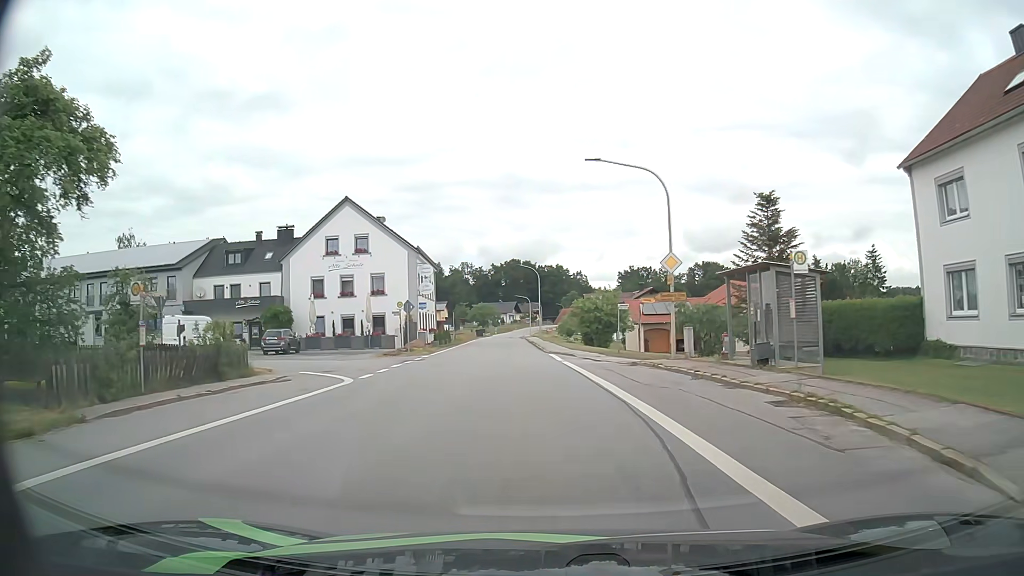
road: secondary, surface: asphalt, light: Day
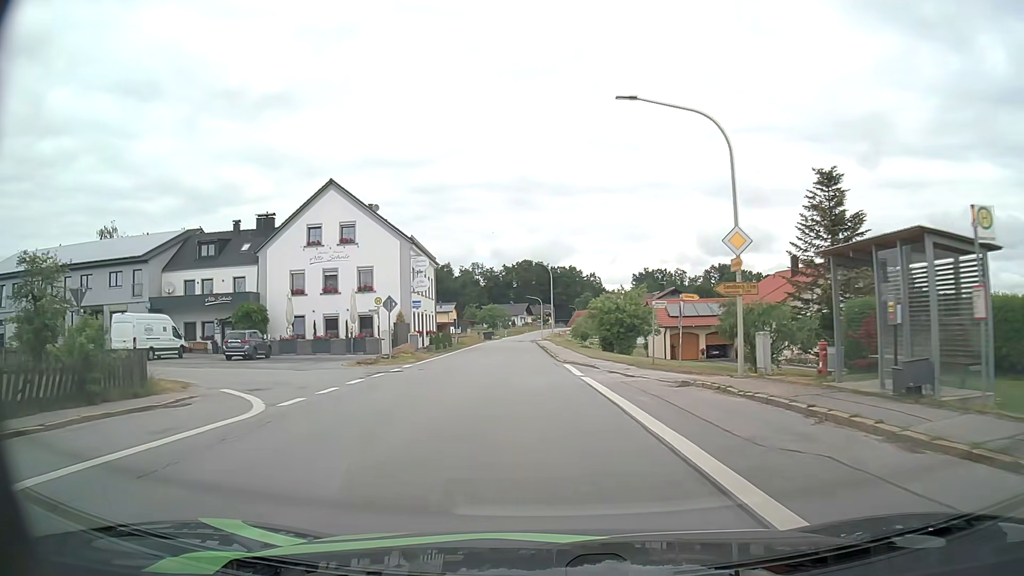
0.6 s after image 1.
(0.0, +7.3) m; -1°
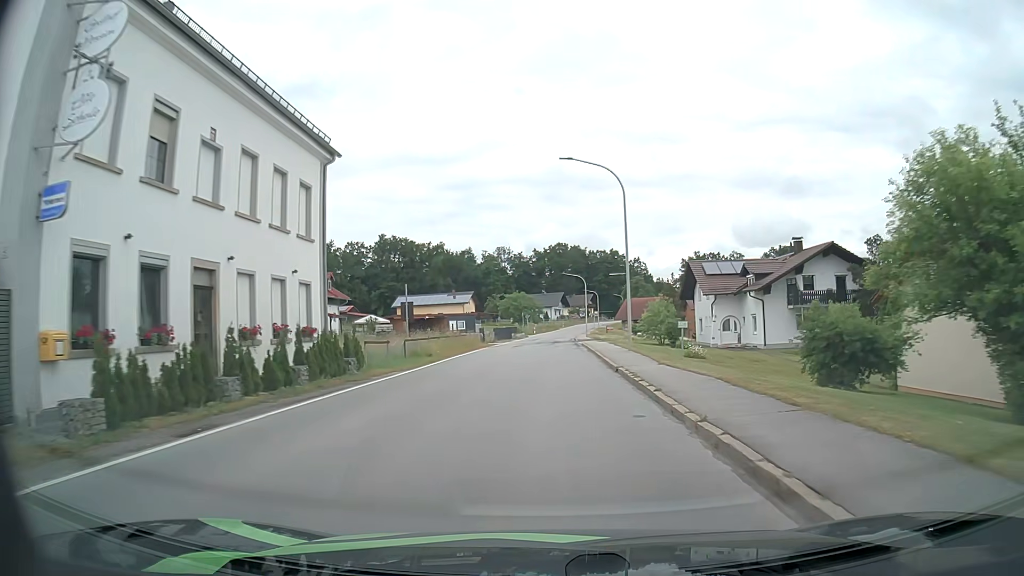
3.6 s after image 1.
(-1.3, +38.8) m; -3°
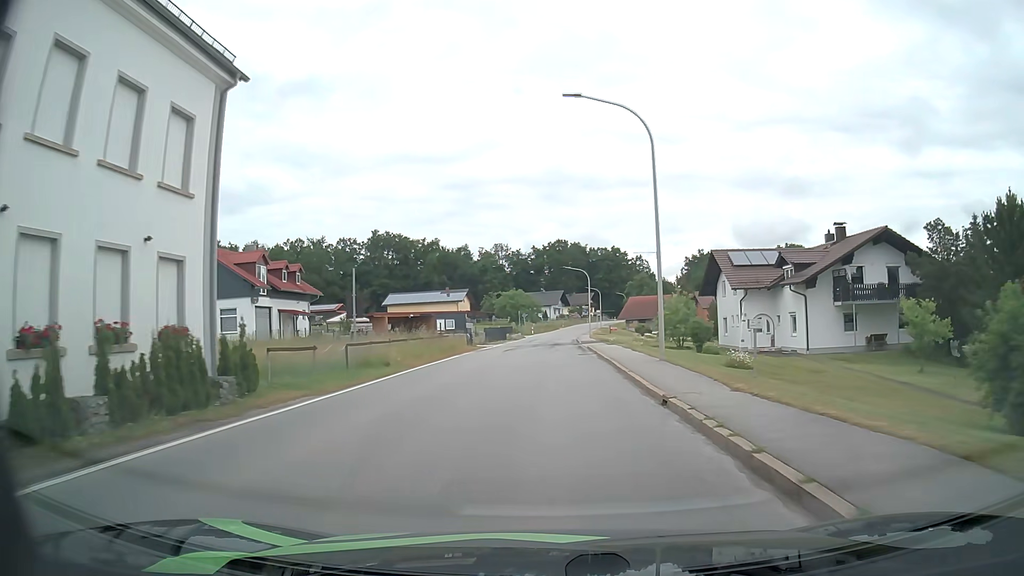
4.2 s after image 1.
(0.0, +8.1) m; 0°
